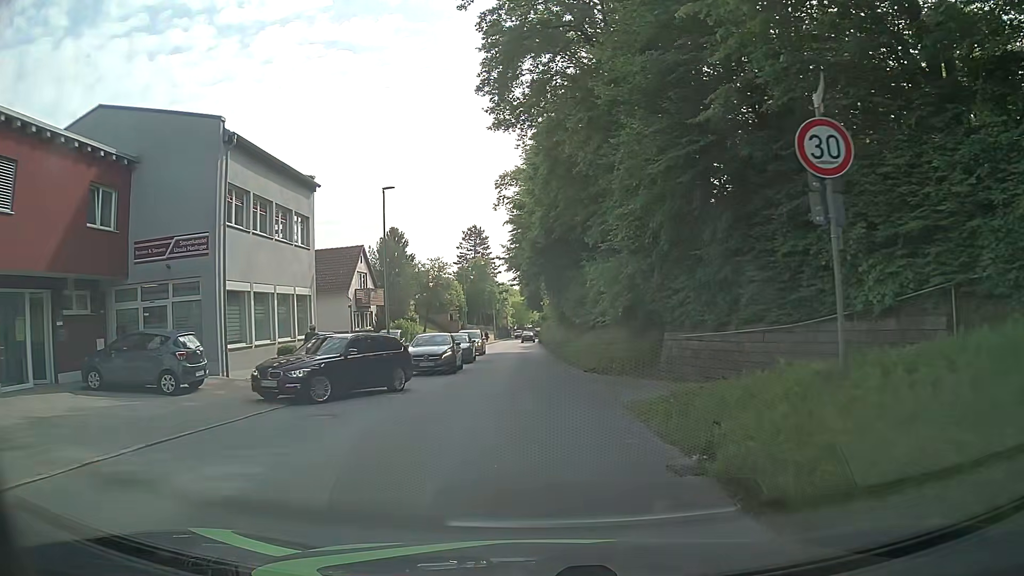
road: tertiary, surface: asphalt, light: Day
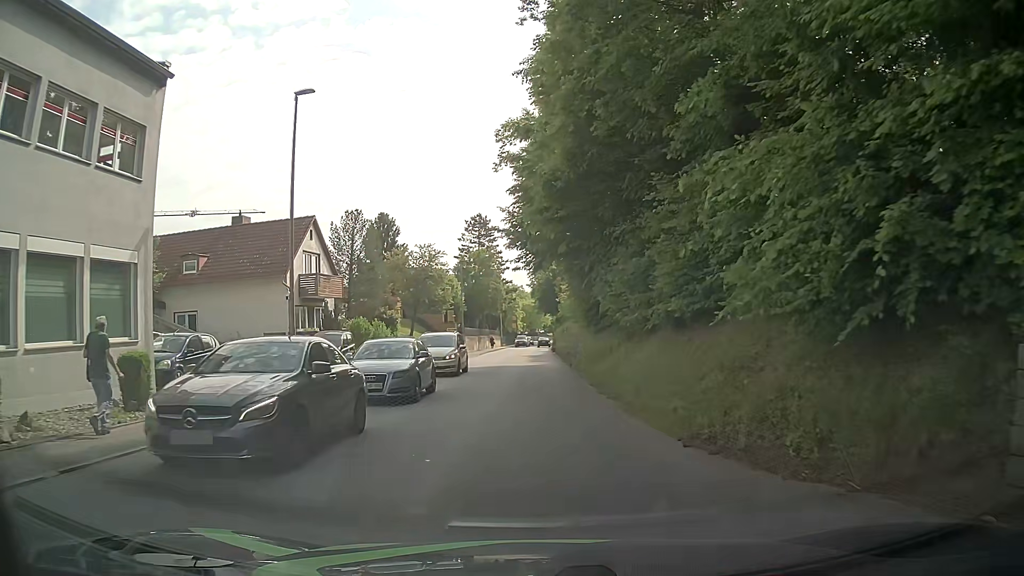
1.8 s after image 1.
(-0.1, +13.9) m; -1°
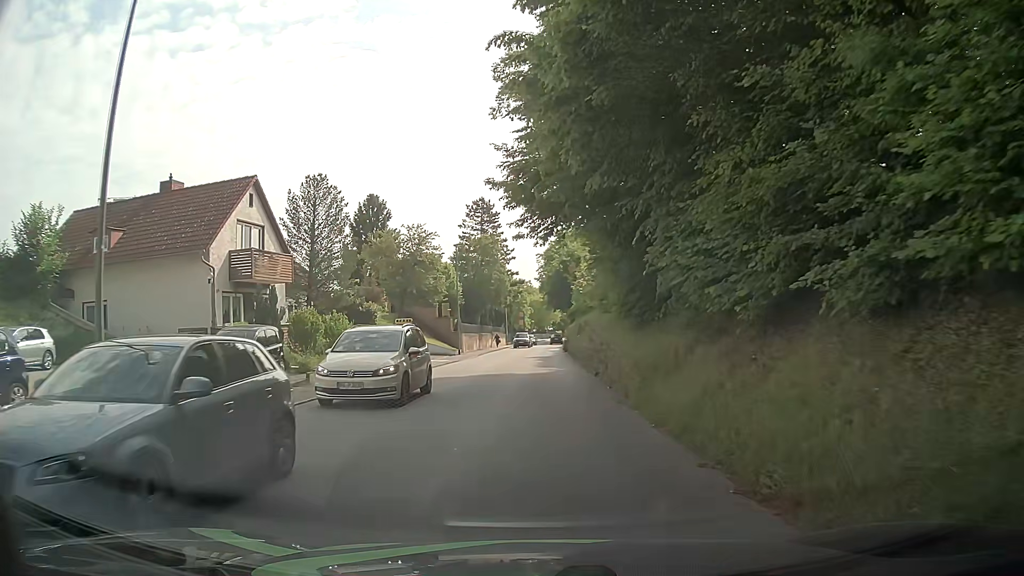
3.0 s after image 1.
(0.0, +9.2) m; -1°
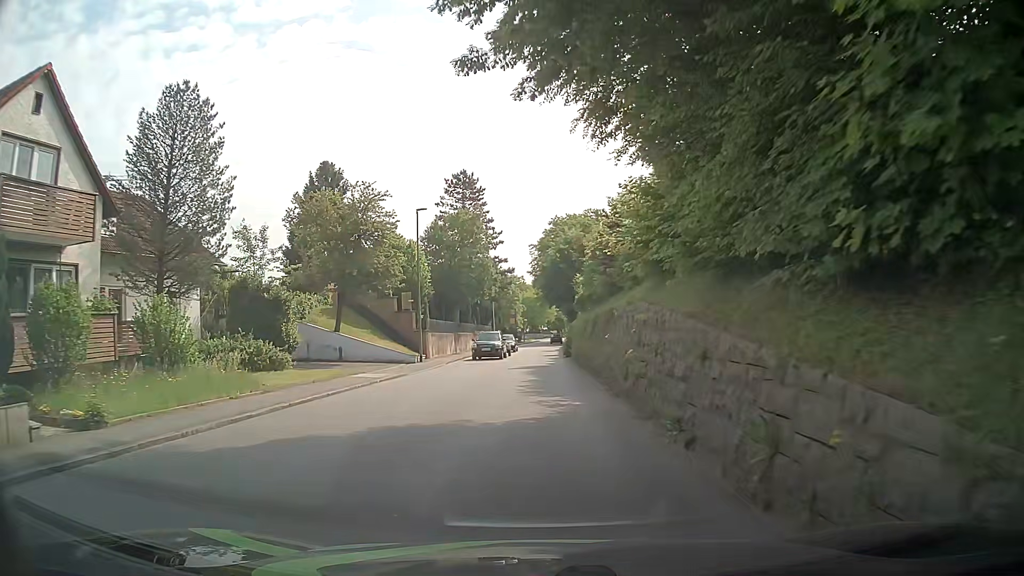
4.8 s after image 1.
(+0.3, +13.9) m; +2°
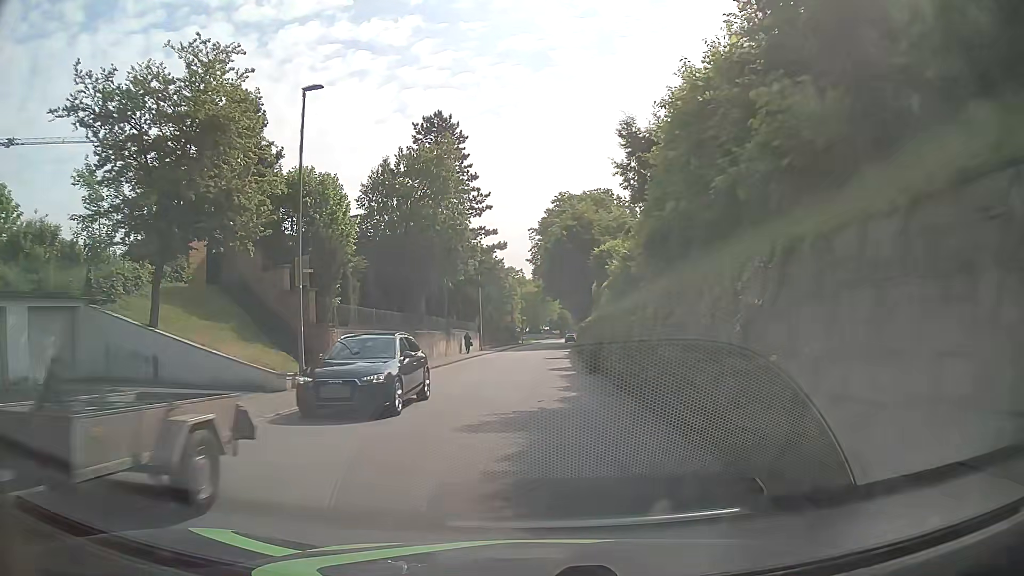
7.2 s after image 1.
(+0.2, +18.6) m; 0°
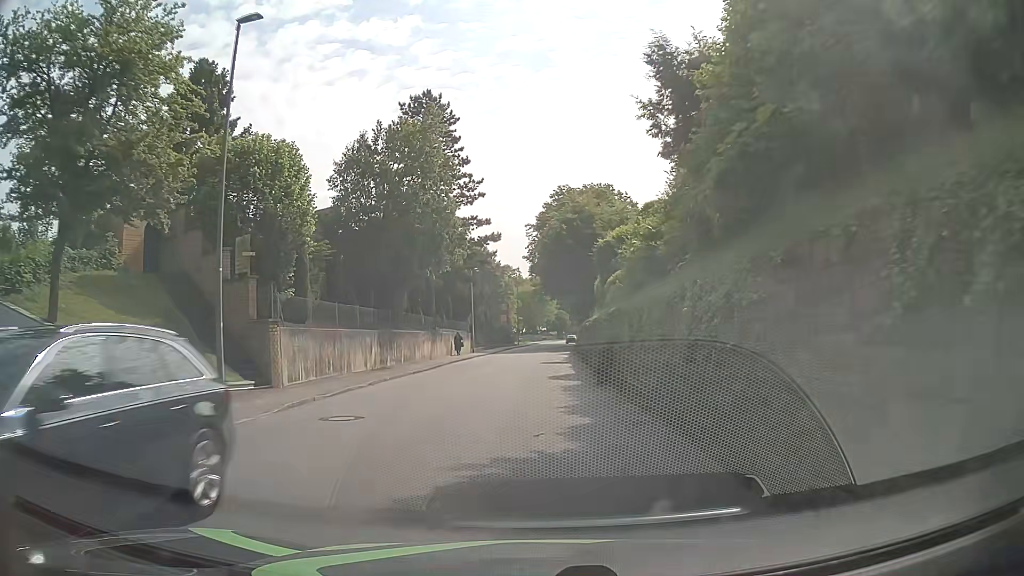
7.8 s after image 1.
(0.0, +4.6) m; -1°
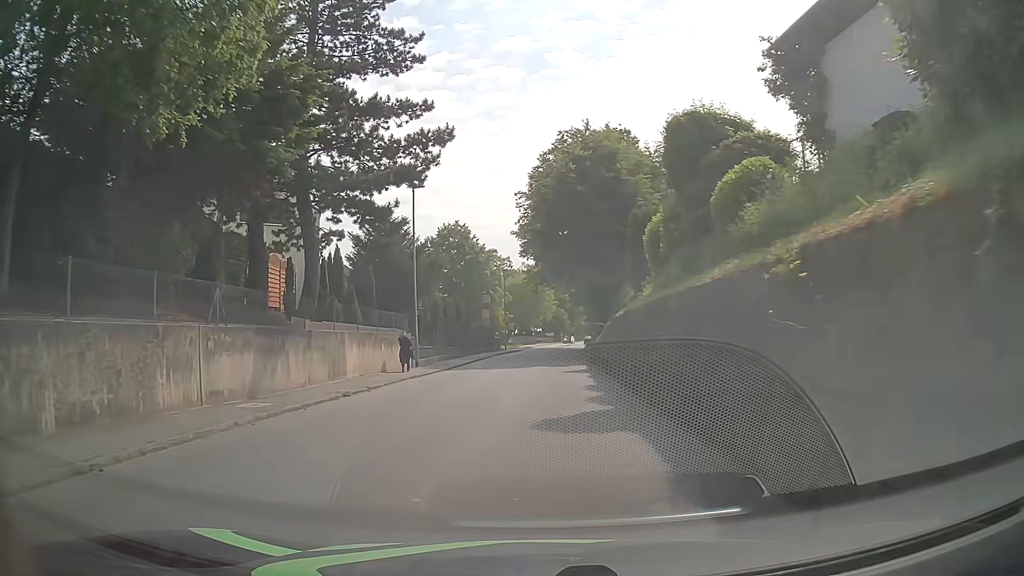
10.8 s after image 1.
(+0.7, +23.1) m; +1°
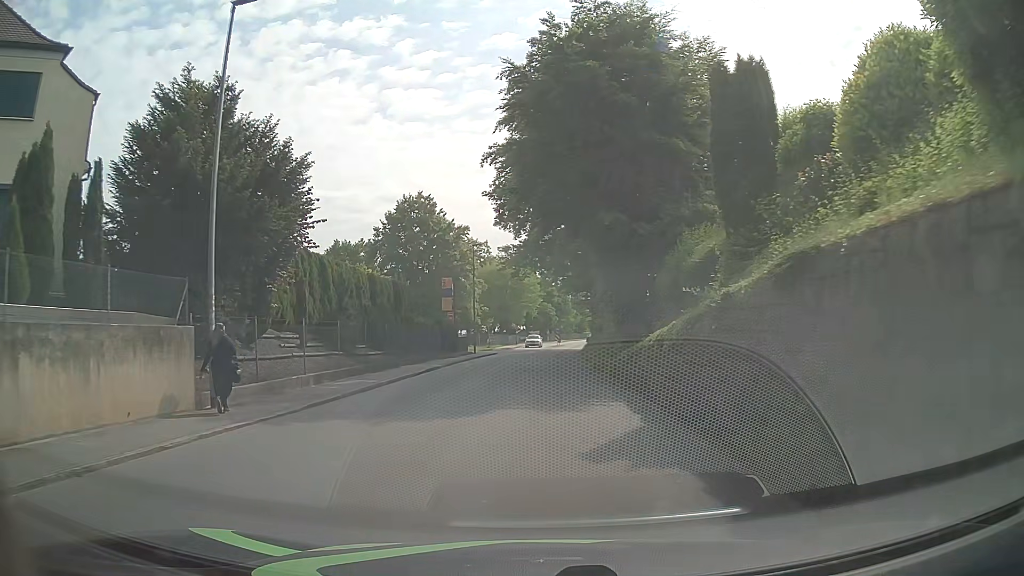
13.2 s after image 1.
(+0.5, +18.5) m; +1°
(0, +10) (0, +20) (+1, +30) (+1, +40) (+2, +50) (+2, +60) (+4, +70) (+5, +80) (+6, +90) (+7, +100) m
